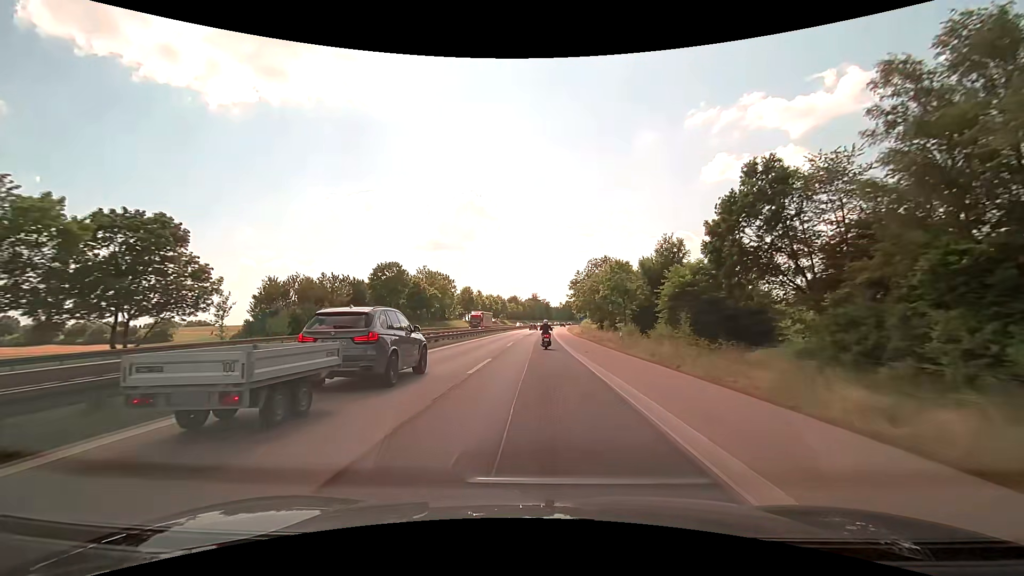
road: motorway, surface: asphalt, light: Day
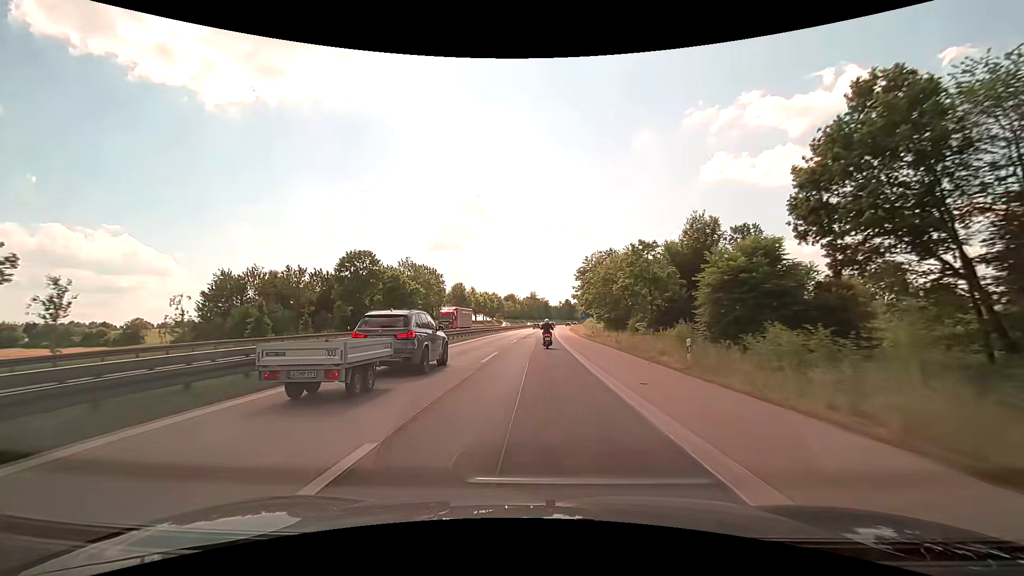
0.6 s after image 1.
(0.0, +14.0) m; 0°
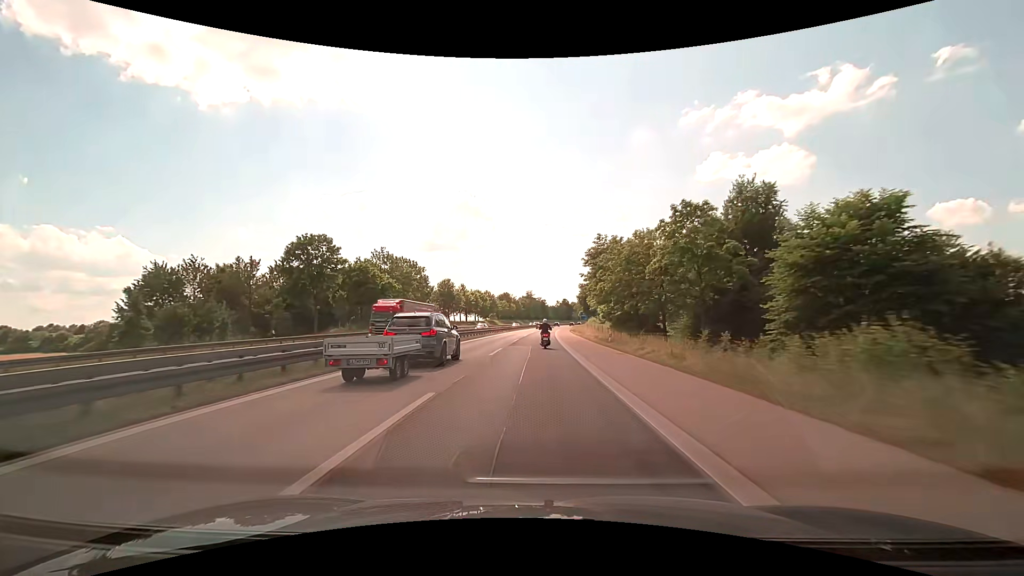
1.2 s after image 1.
(+0.1, +14.0) m; 0°
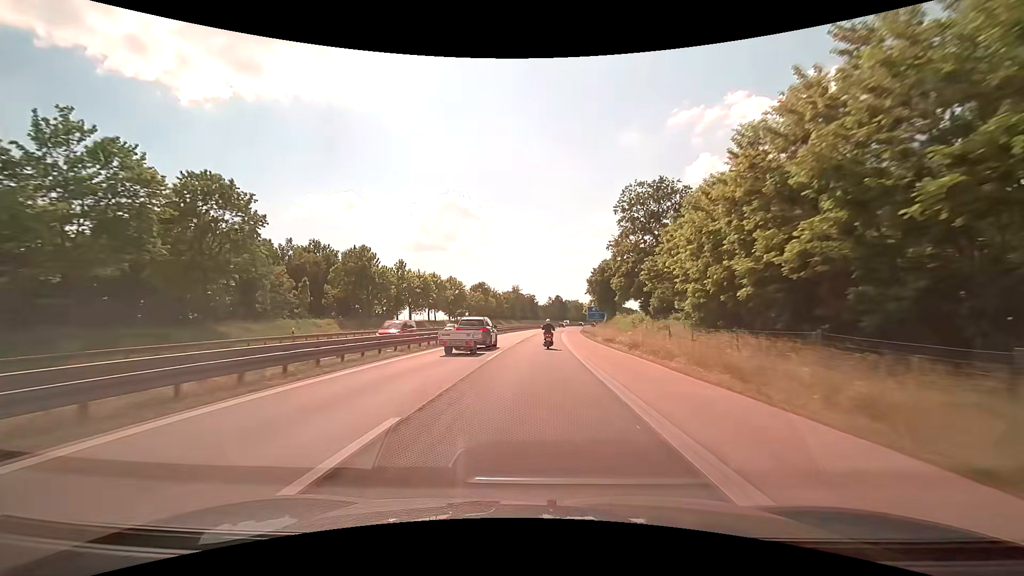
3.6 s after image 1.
(+0.5, +55.9) m; +1°
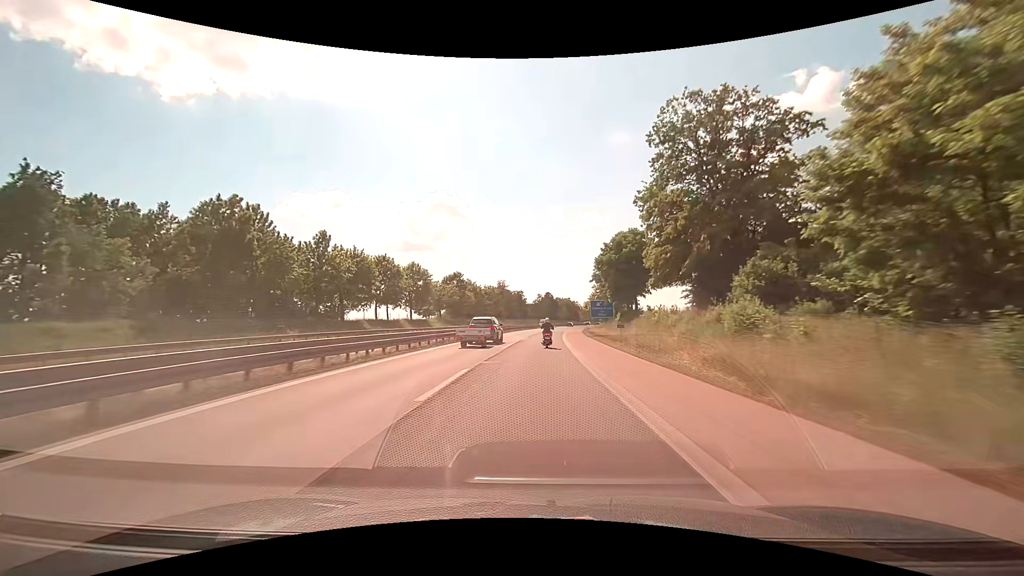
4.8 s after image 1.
(+0.3, +27.9) m; +1°
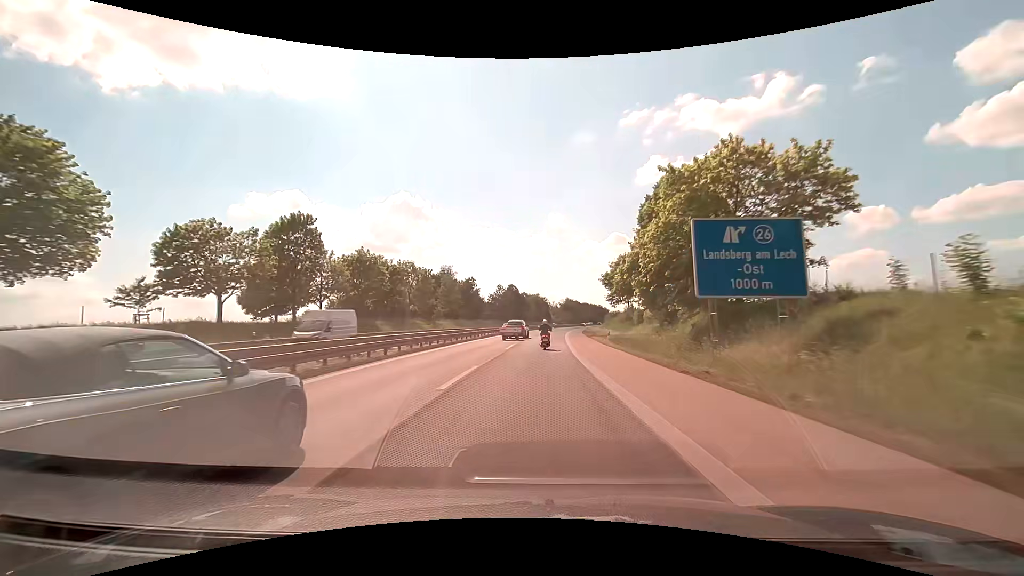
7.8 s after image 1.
(+2.1, +69.4) m; +4°
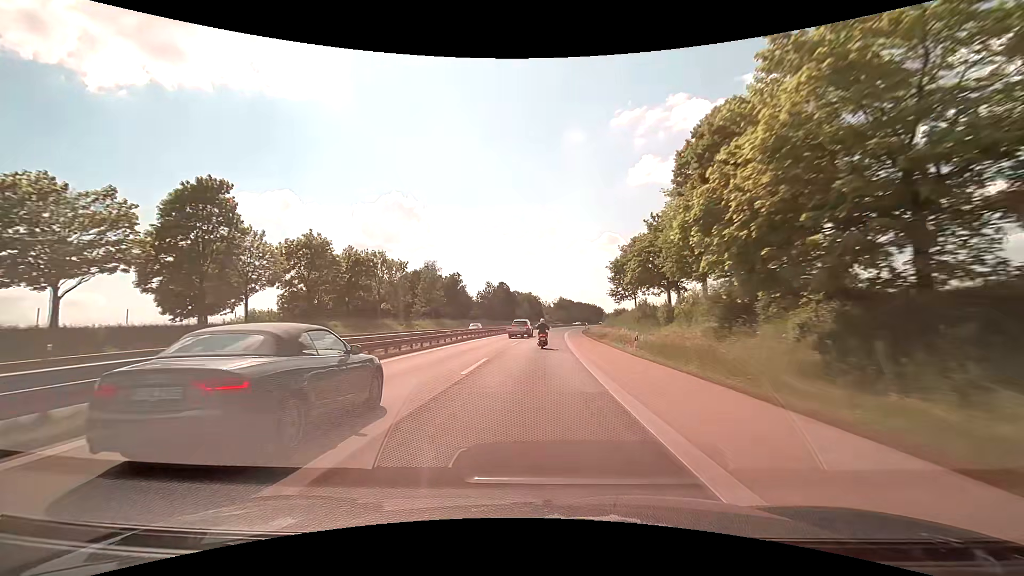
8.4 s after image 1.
(+0.1, +13.9) m; +1°
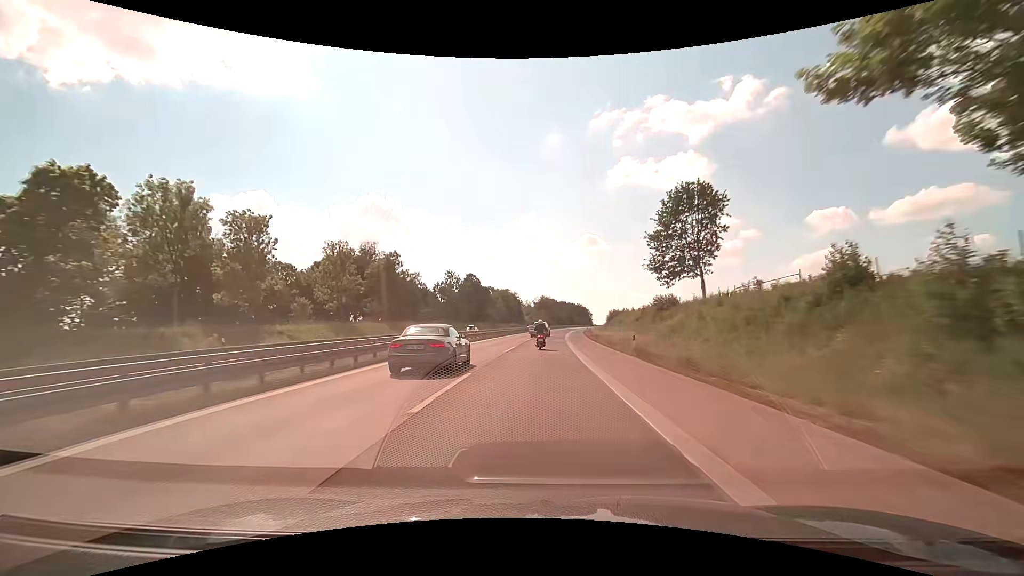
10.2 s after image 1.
(+0.8, +41.6) m; +2°
(0, +10) (0, +20) (+1, +30) (+1, +40) (+1, +50) (+2, +60) (+2, +70) (+3, +80) (+4, +90) (+5, +100) m
